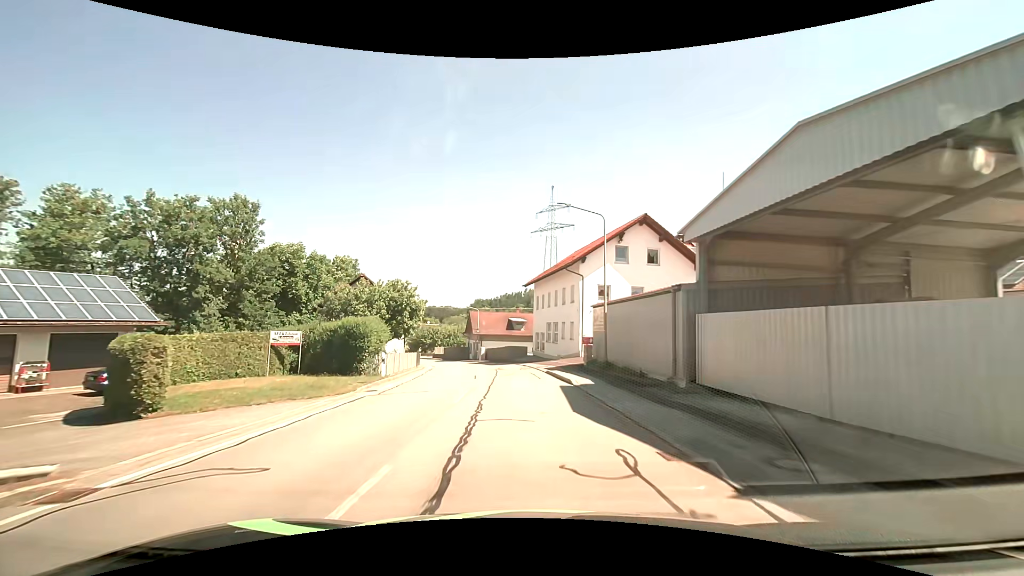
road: secondary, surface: asphalt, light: Day
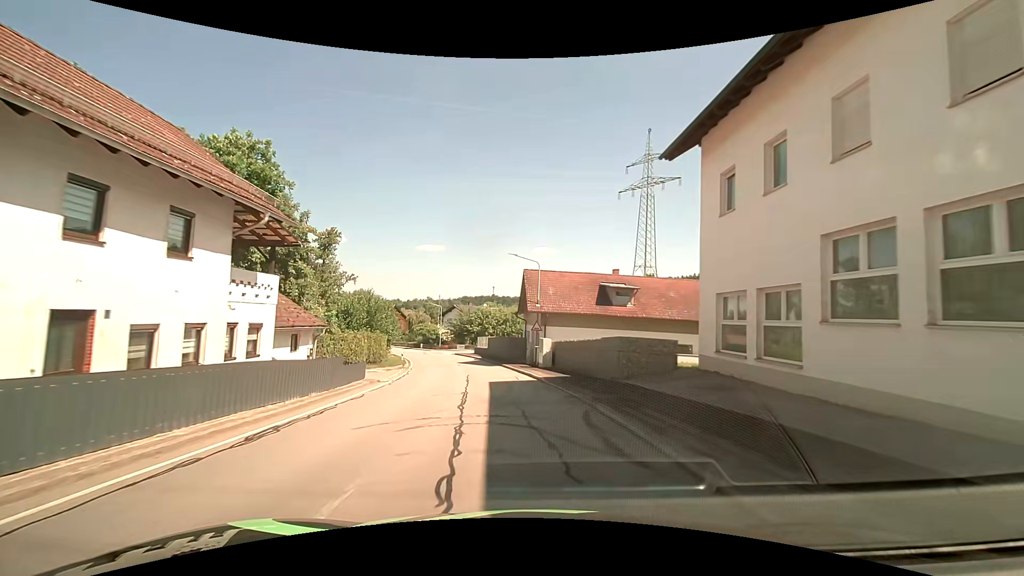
(-2.6, +36.6) m; -9°
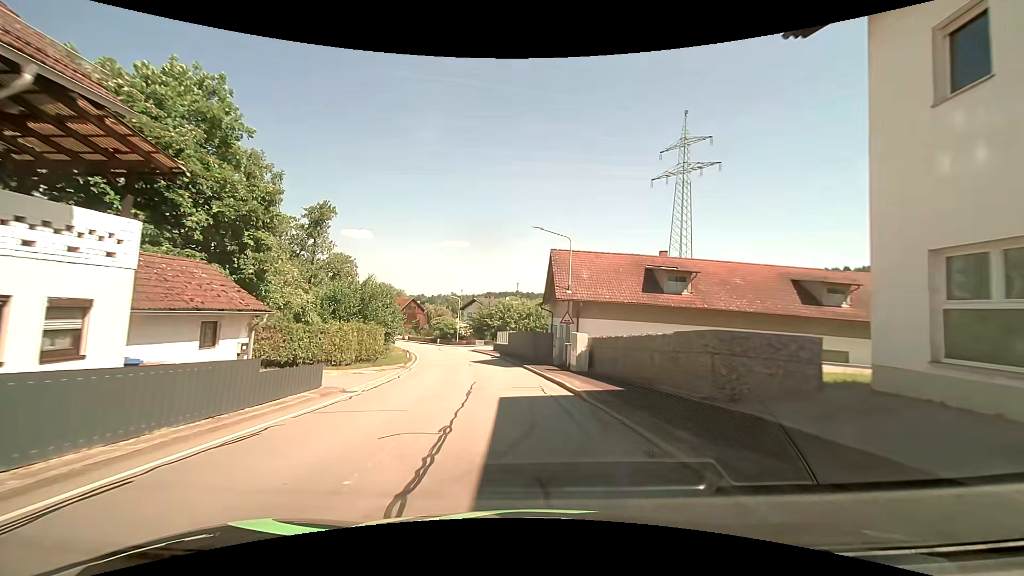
(-0.1, +7.1) m; -3°
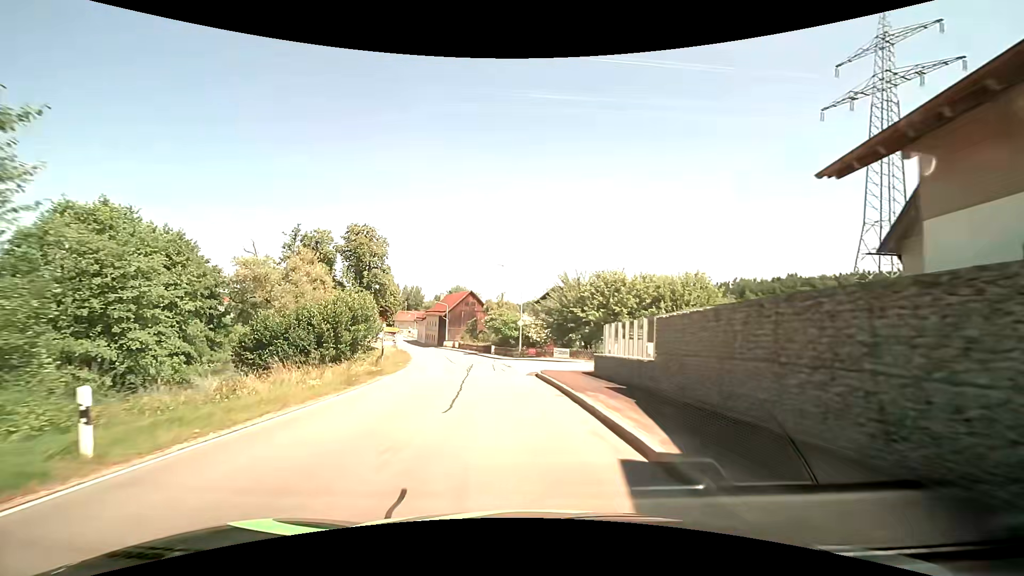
(-2.6, +35.1) m; -9°
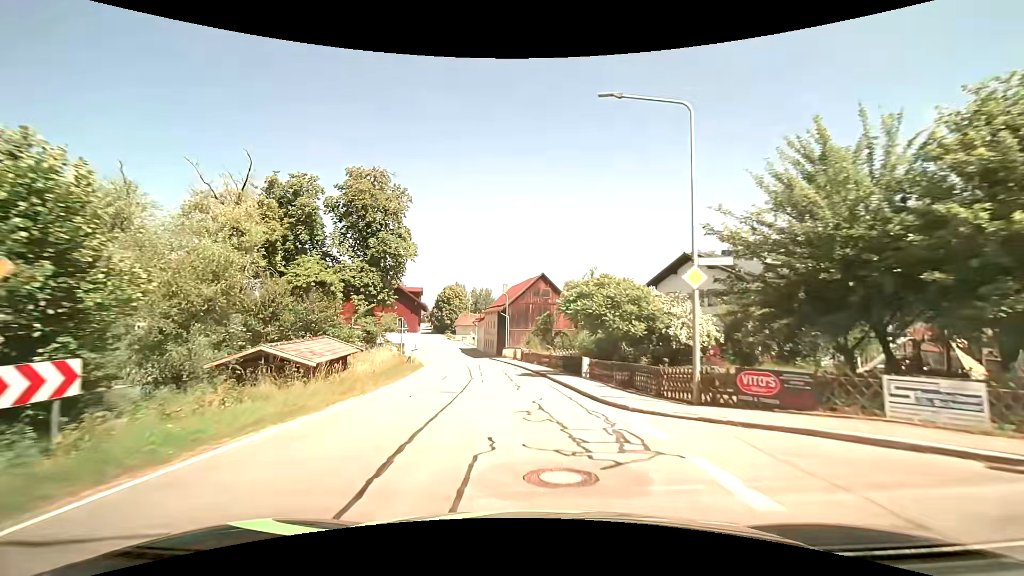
(-2.5, +29.0) m; -10°
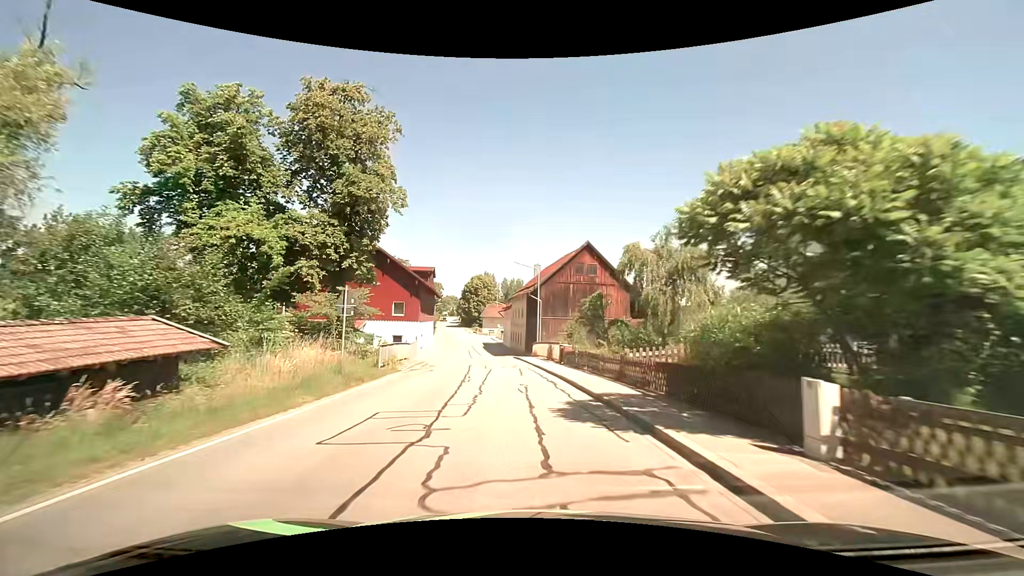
(-0.4, +15.3) m; -3°
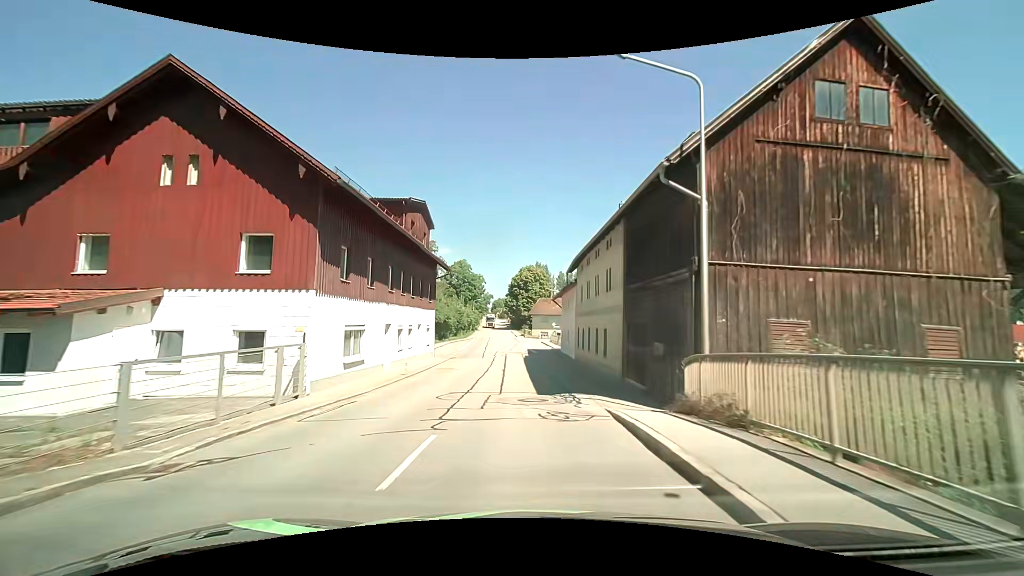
(-1.7, +29.9) m; -6°
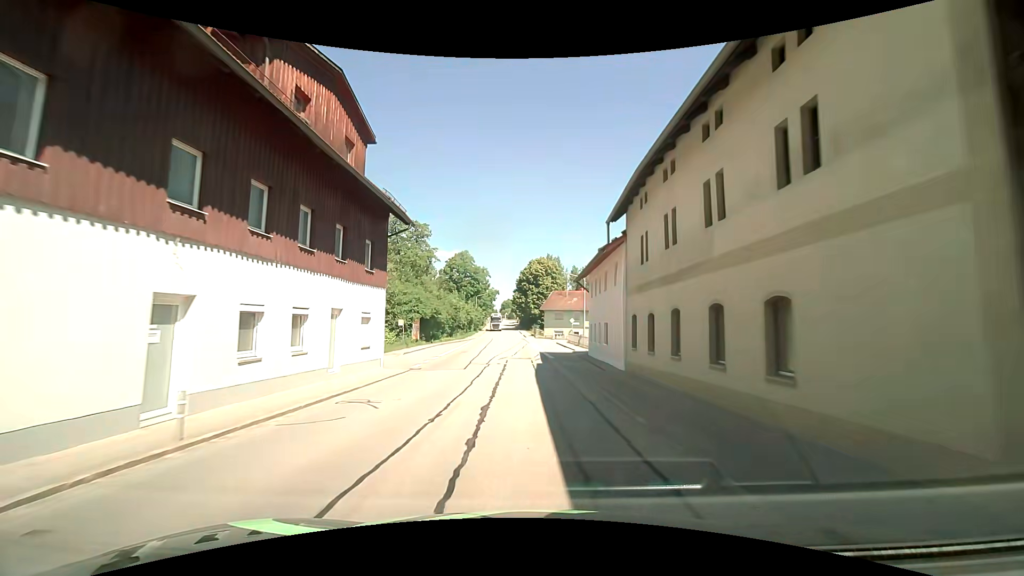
(-0.2, +14.9) m; -2°
